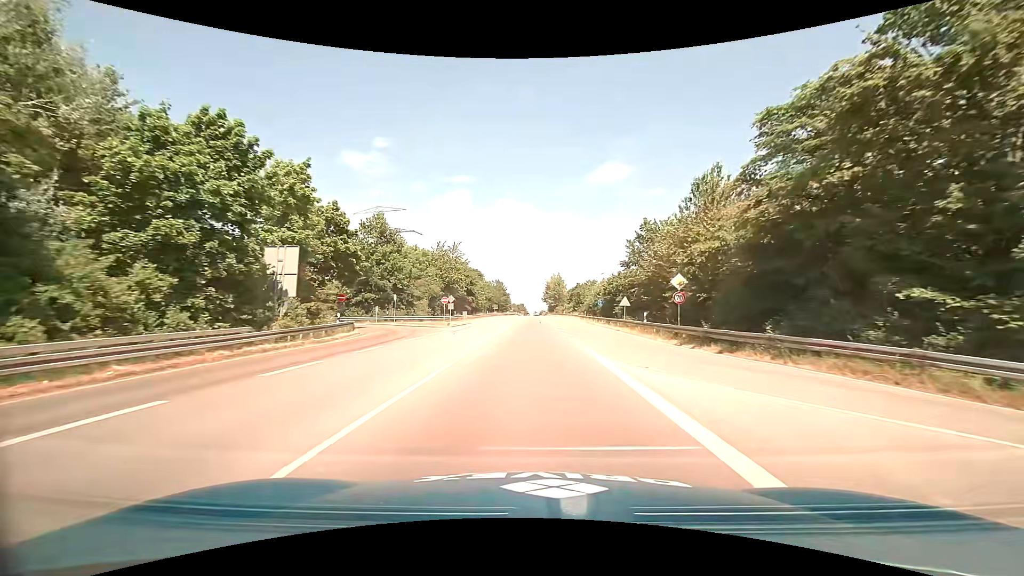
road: primary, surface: asphalt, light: Day
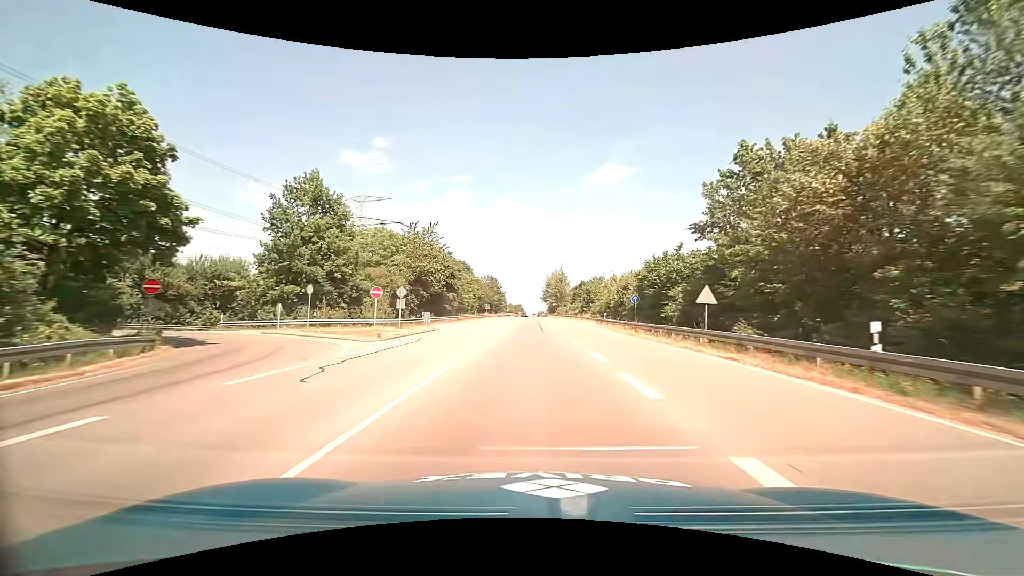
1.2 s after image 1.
(0.0, +19.3) m; 0°
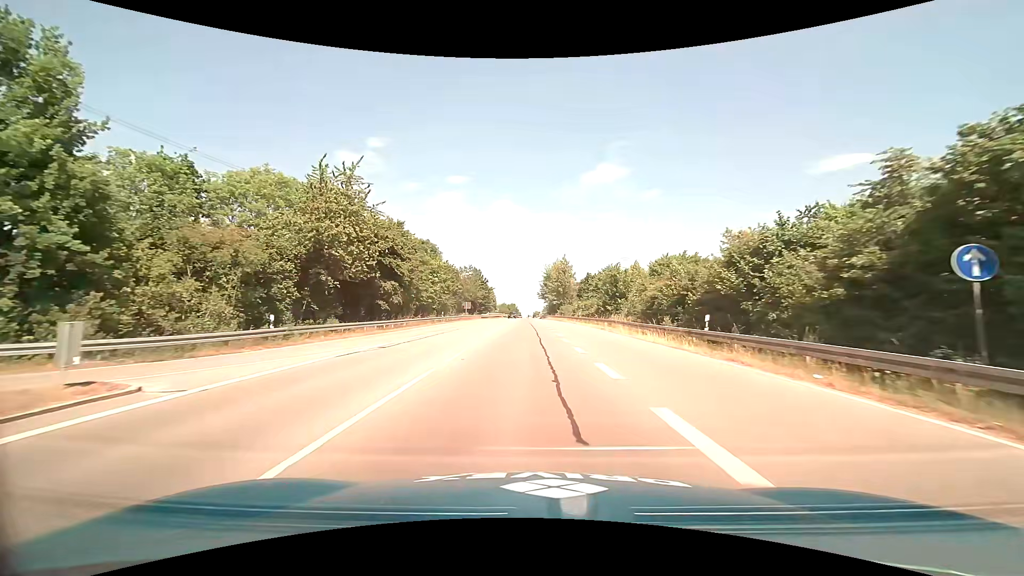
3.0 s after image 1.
(+0.3, +27.8) m; +1°
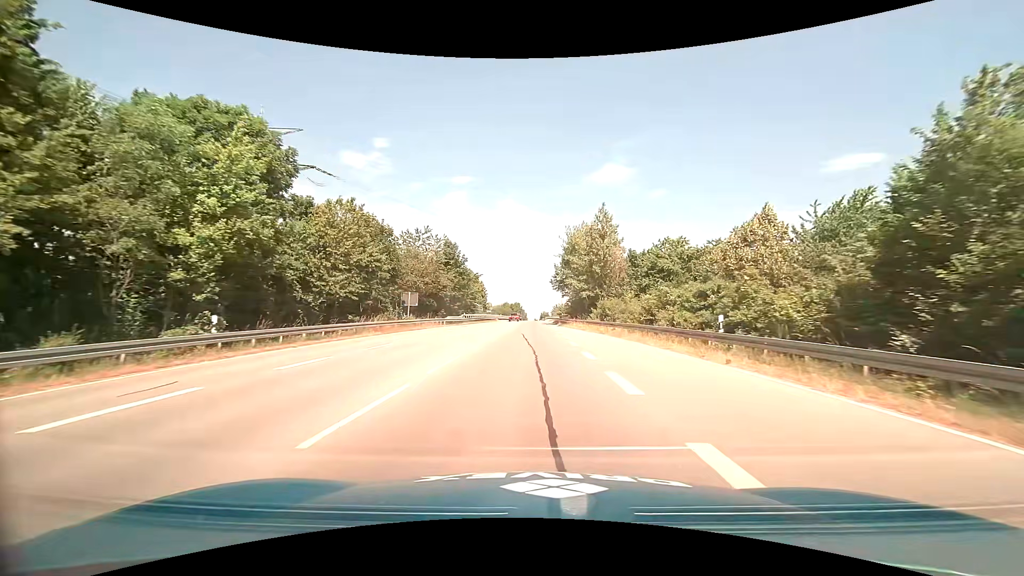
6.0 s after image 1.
(-0.2, +43.8) m; -1°
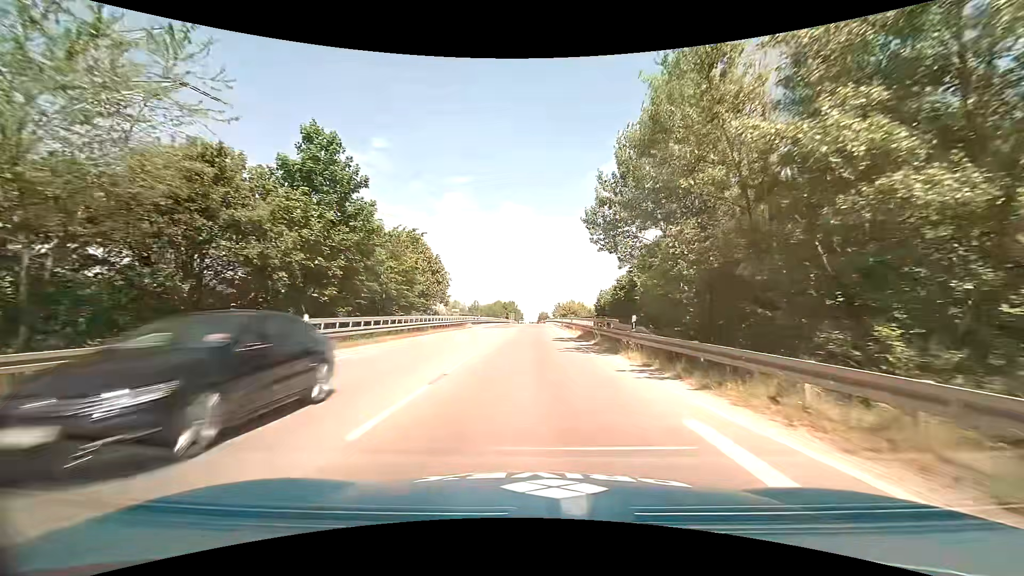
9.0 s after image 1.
(-0.2, +40.7) m; 0°
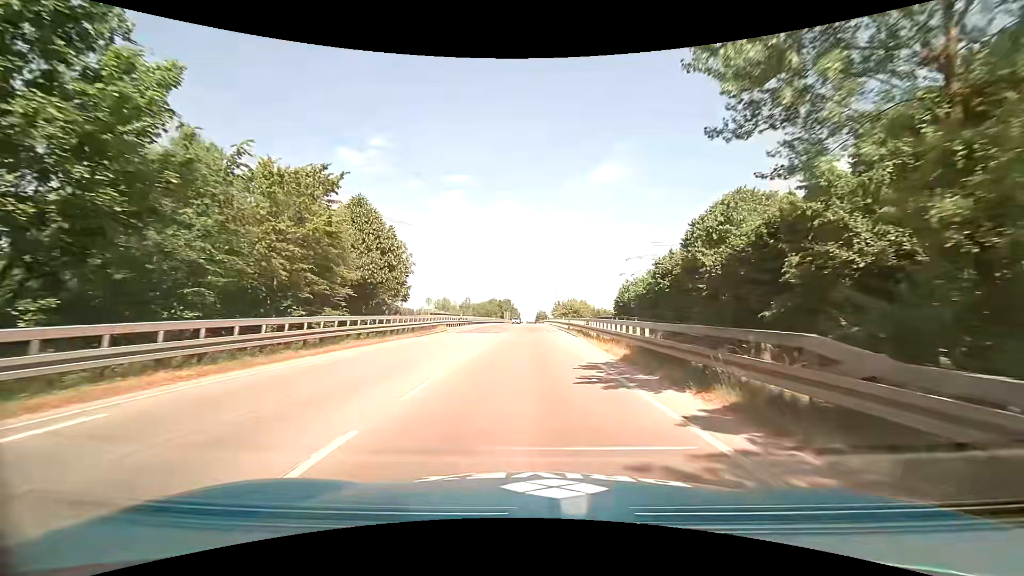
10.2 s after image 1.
(0.0, +15.5) m; 0°
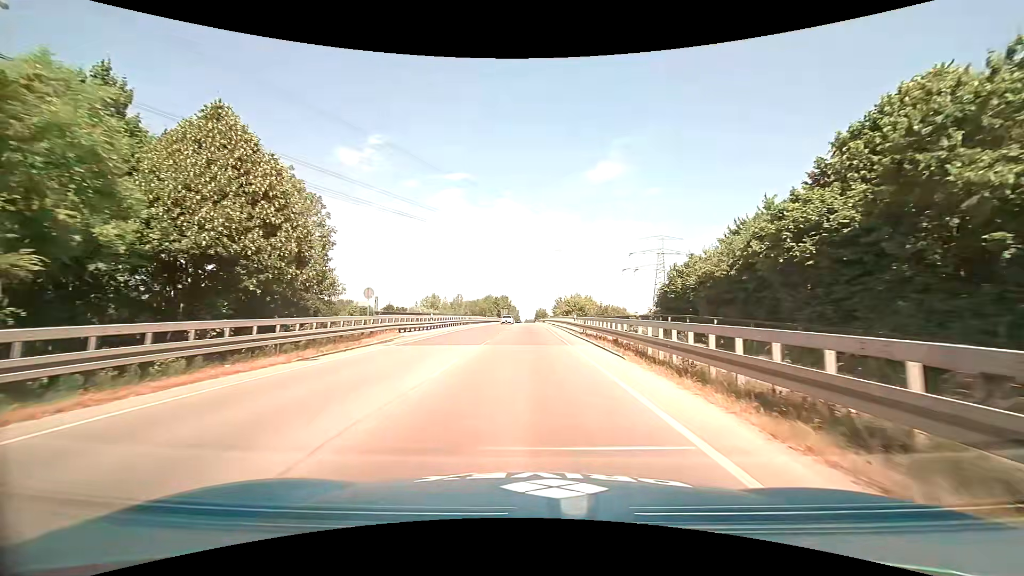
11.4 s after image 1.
(0.0, +15.1) m; -1°
(0, +10) (0, +20) (0, +30) (+1, +40) (+1, +50) (+1, +60) (+1, +70) (+1, +80) (+1, +90) (+1, +100) m
